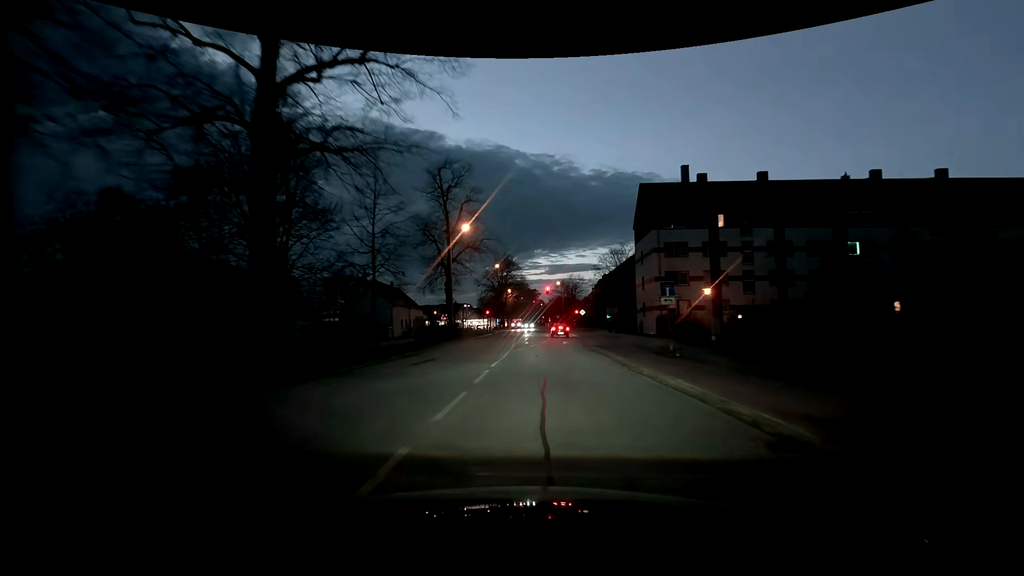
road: residential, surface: asphalt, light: Dusk
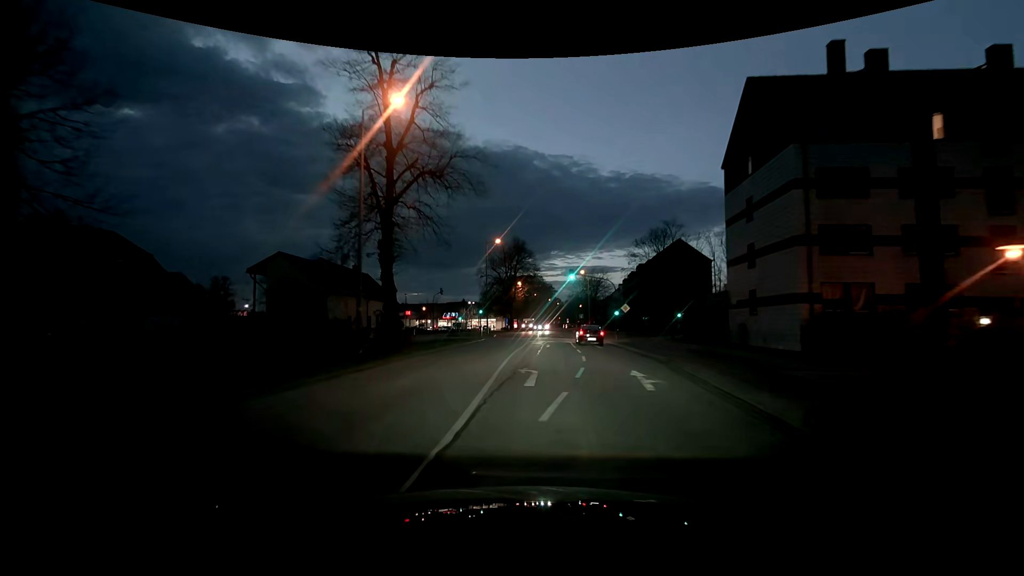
(-0.2, +24.1) m; -1°
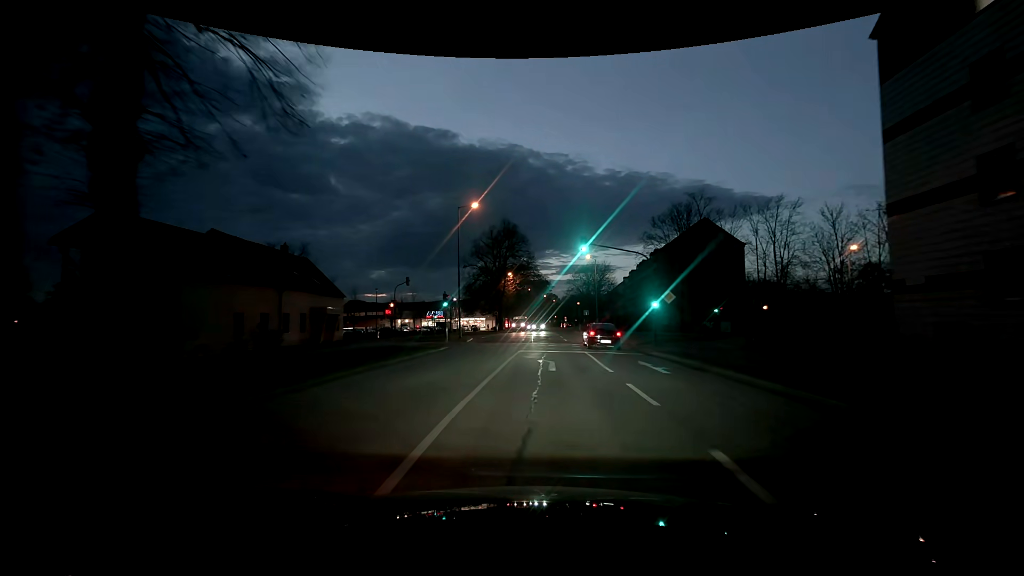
(-0.2, +16.4) m; 0°
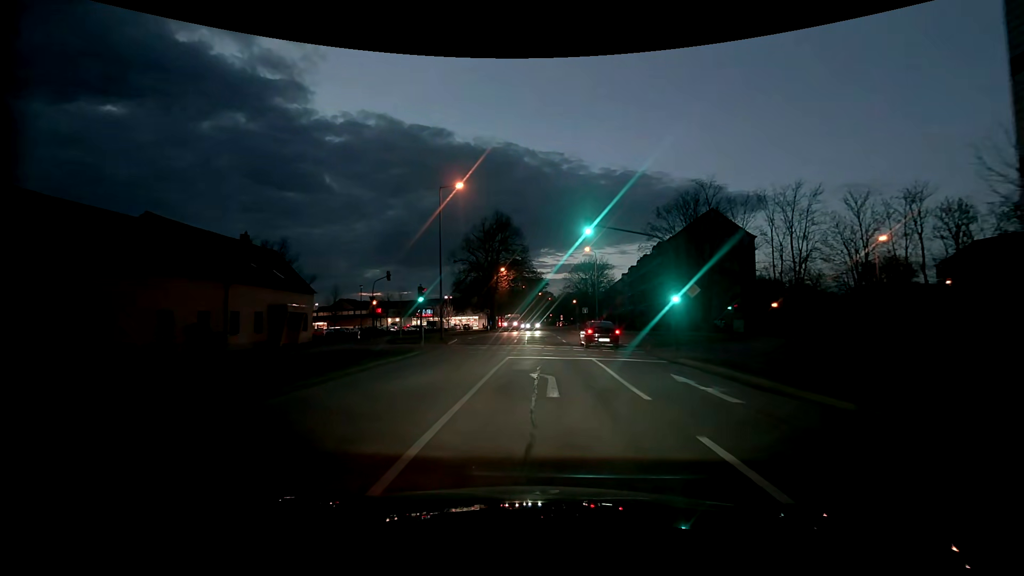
(0.0, +5.3) m; 0°
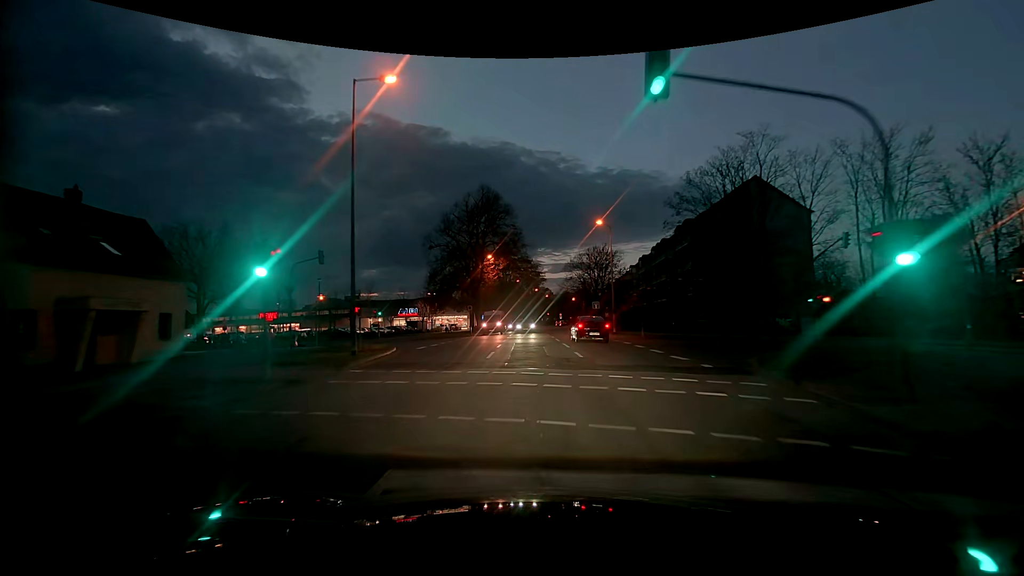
(+0.1, +14.9) m; 0°
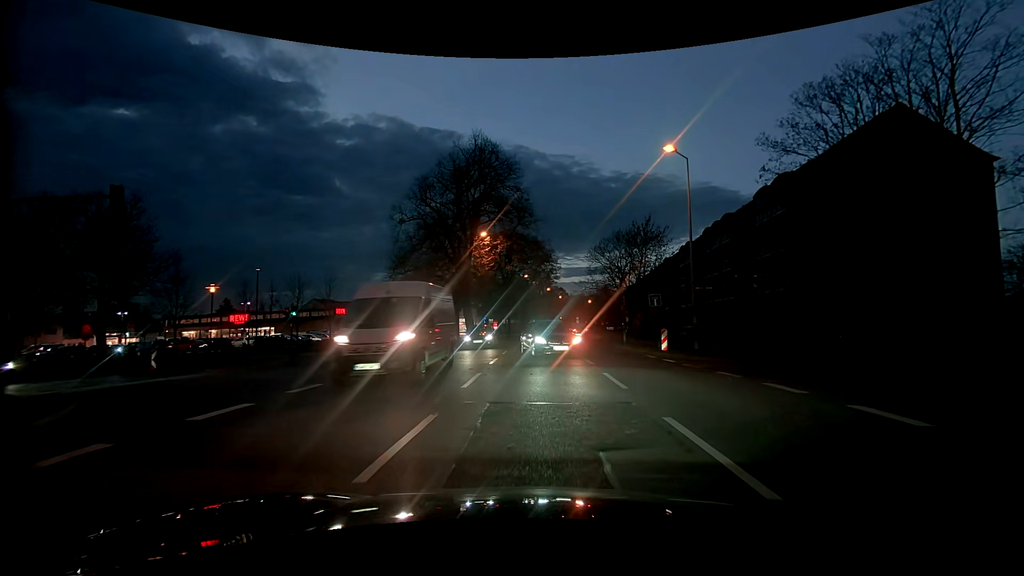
(-0.1, +18.3) m; +1°
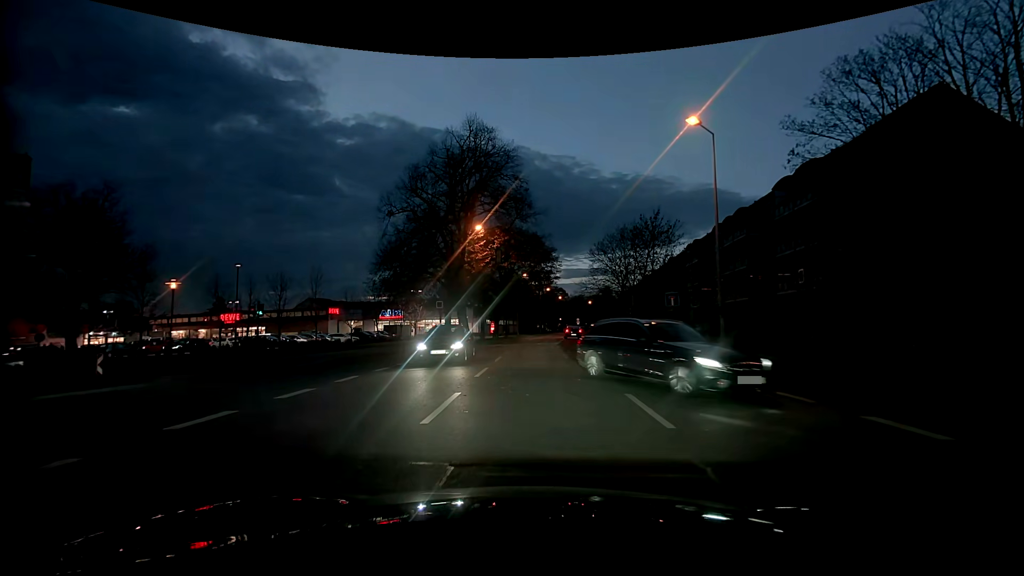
(-0.1, +3.2) m; -1°
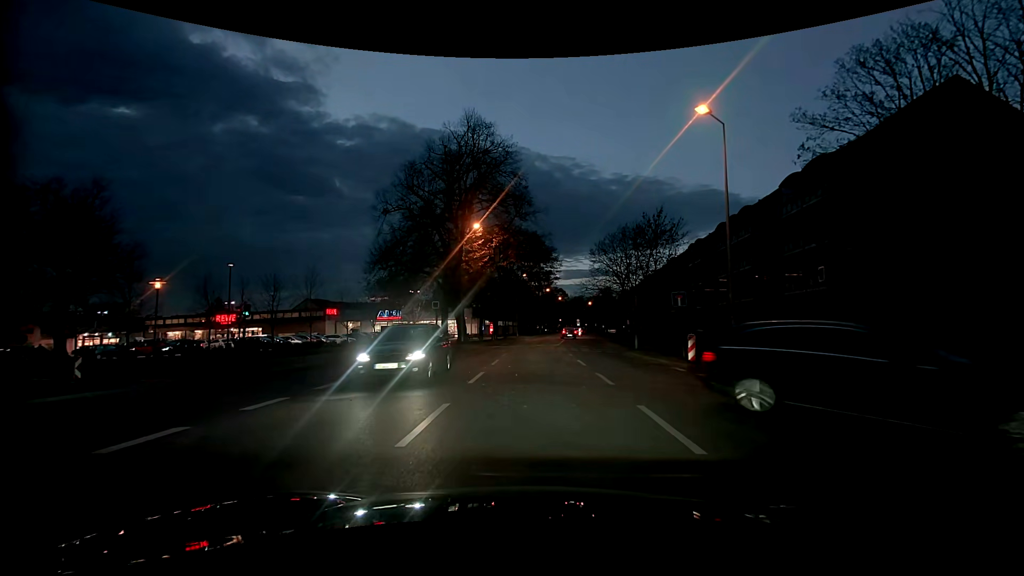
(0.0, +1.2) m; -2°
